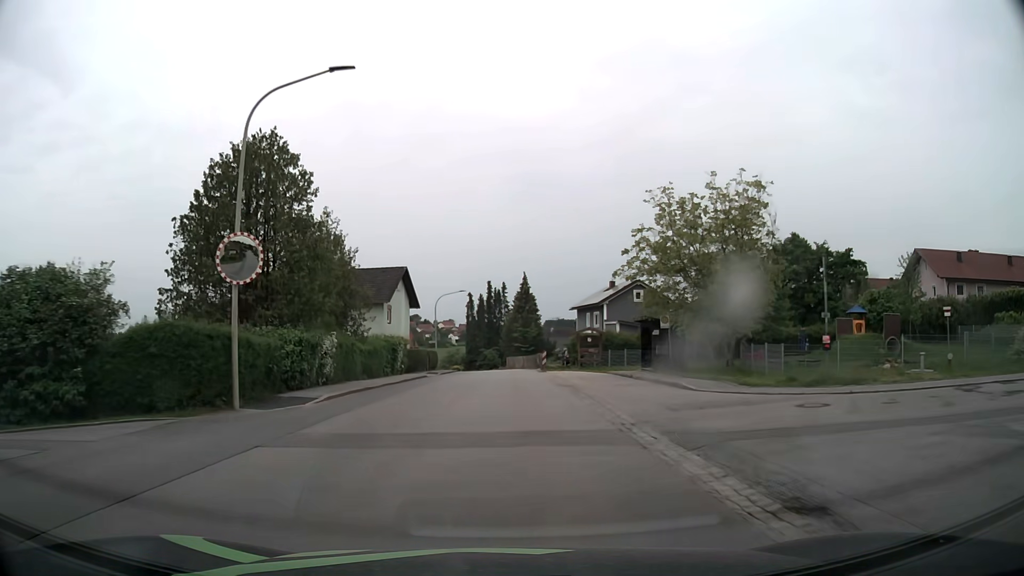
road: tertiary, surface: asphalt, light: Day
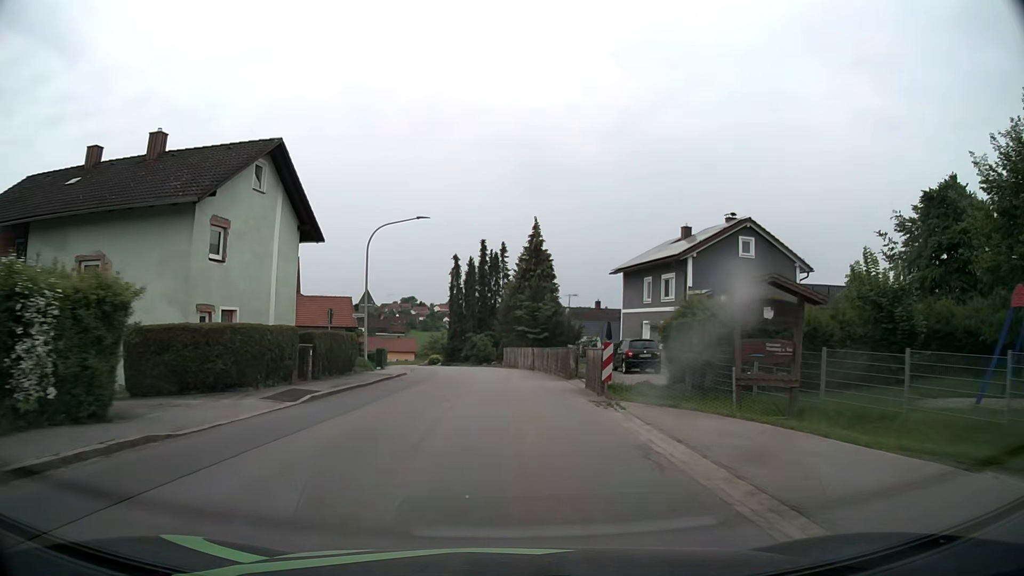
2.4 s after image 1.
(+0.1, +30.7) m; 0°
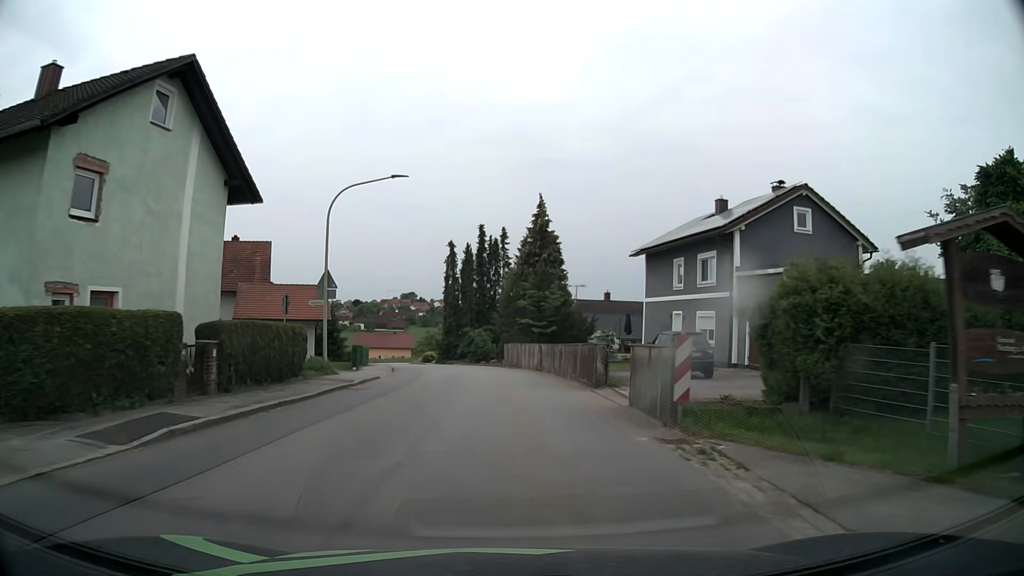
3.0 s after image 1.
(0.0, +7.3) m; 0°
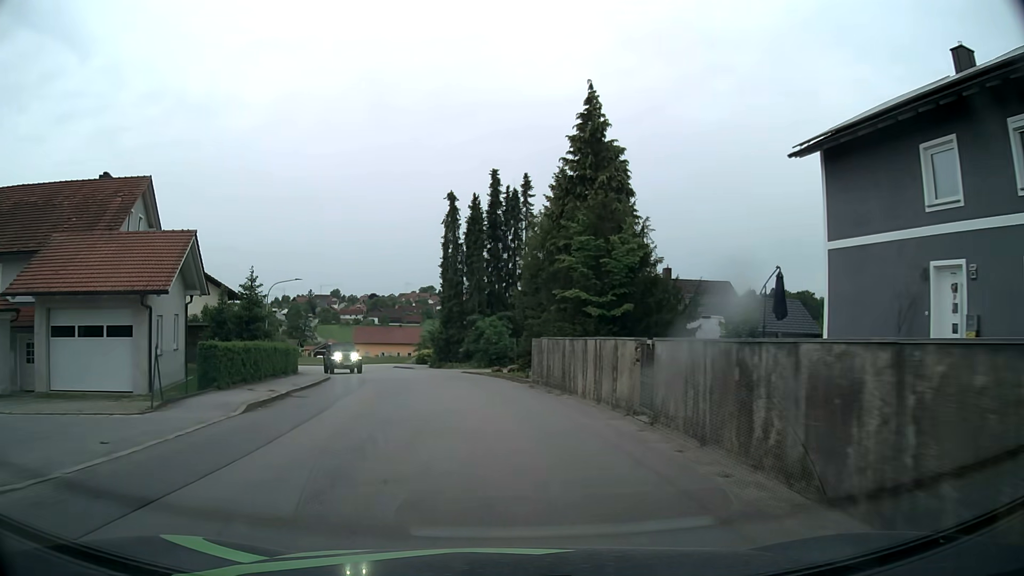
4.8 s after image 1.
(-0.1, +21.4) m; -2°
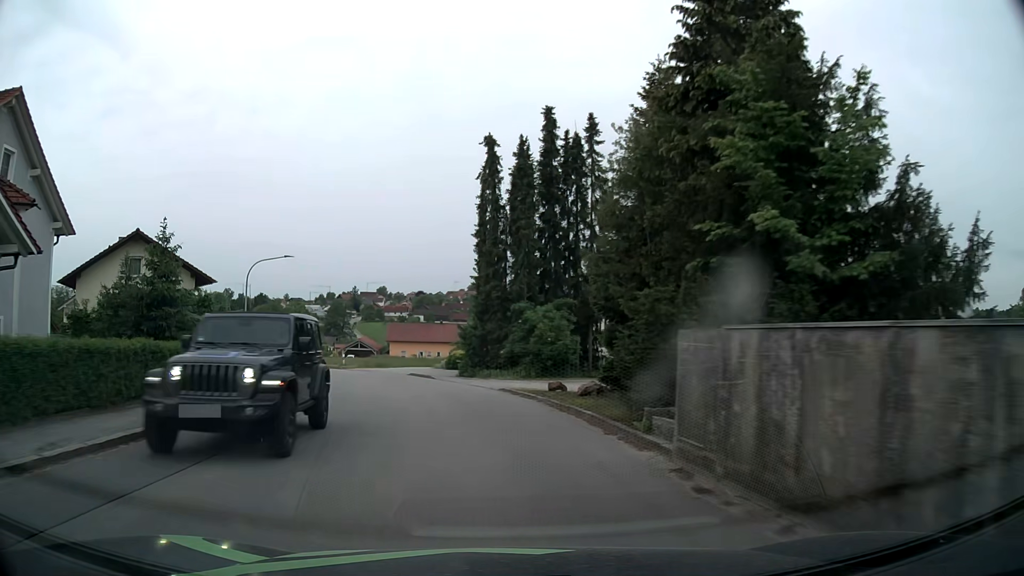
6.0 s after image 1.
(-0.4, +13.8) m; -4°
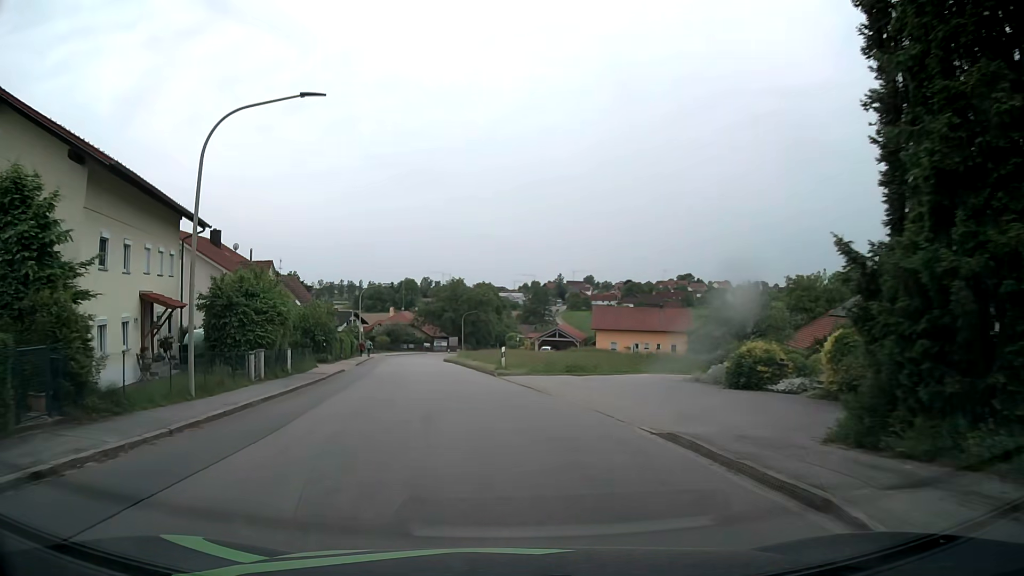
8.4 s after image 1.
(-4.1, +26.8) m; -18°
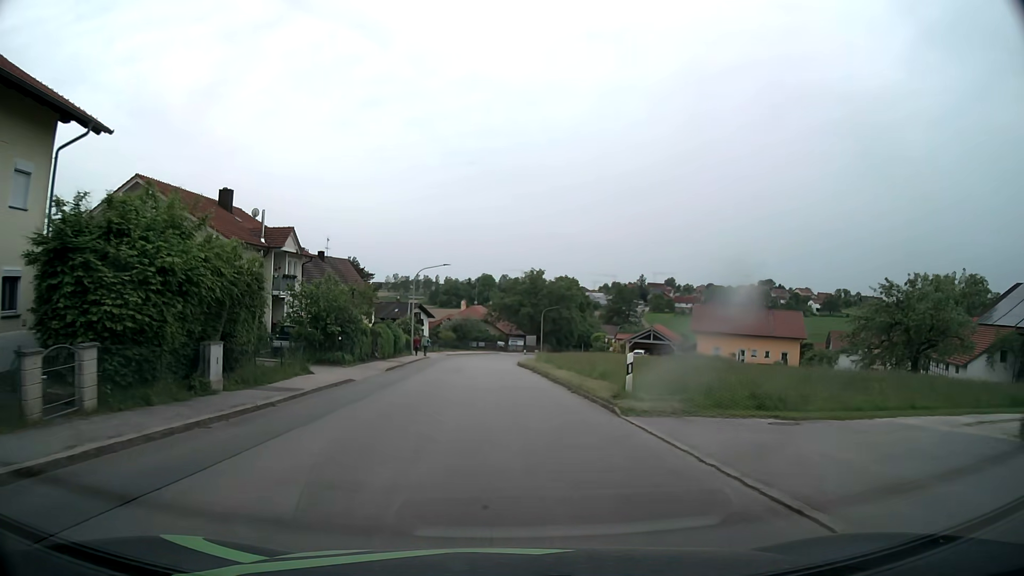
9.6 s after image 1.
(-0.9, +14.4) m; -6°
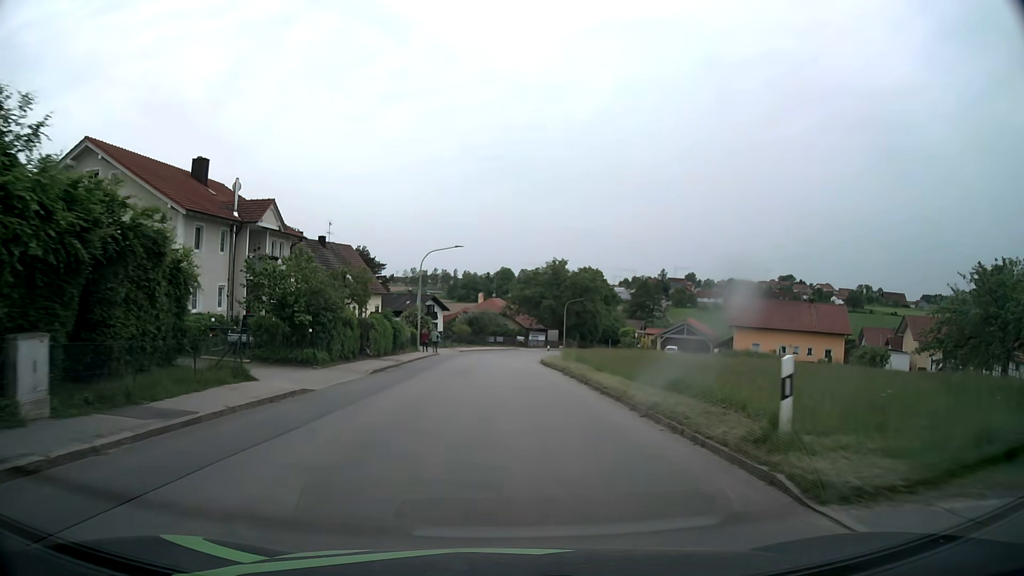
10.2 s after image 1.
(-0.2, +7.4) m; -2°
(0, +10) (0, +20) (0, +30) (0, +40) (0, +50) (+1, +60) (+3, +70) (+7, +79) (+11, +88) (+15, +97) m
